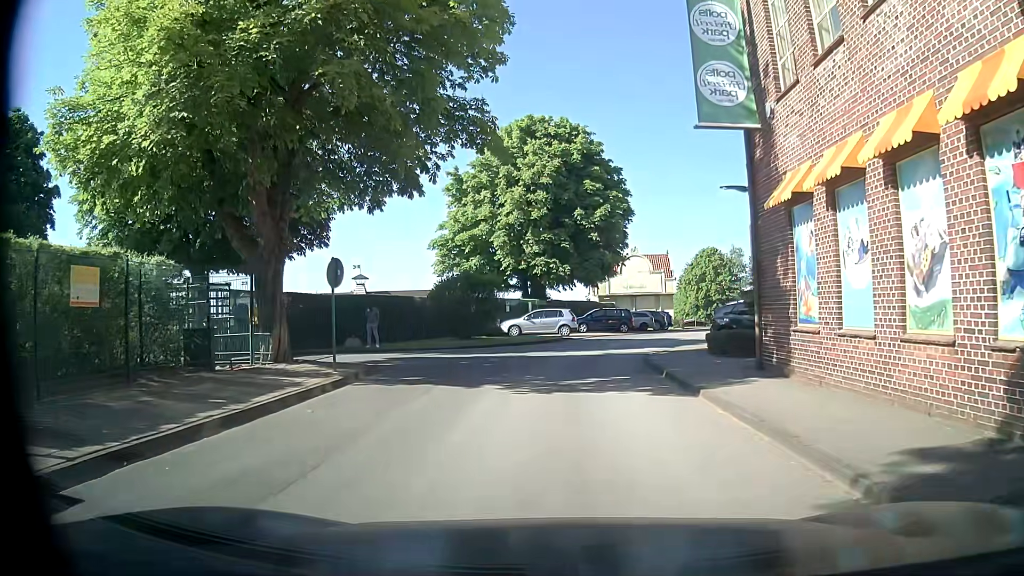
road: service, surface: asphalt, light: Day
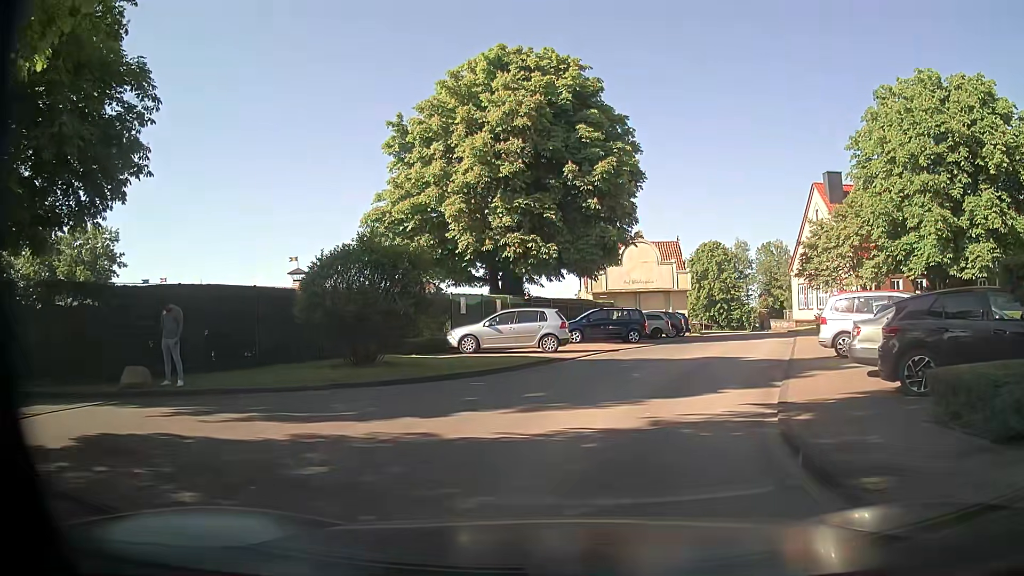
(+0.1, +13.4) m; +3°
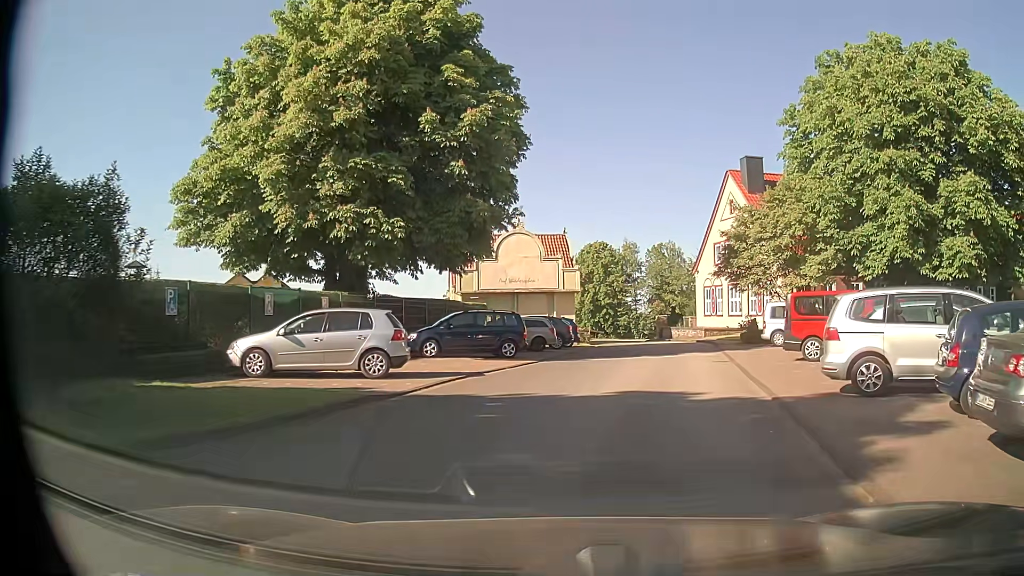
(+0.5, +8.0) m; +9°
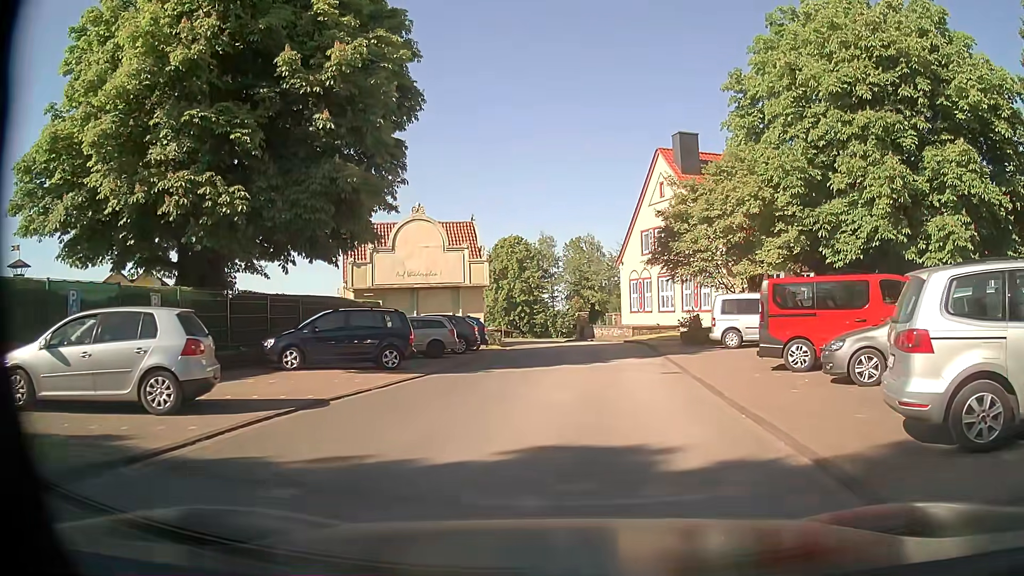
(+0.3, +5.3) m; +7°
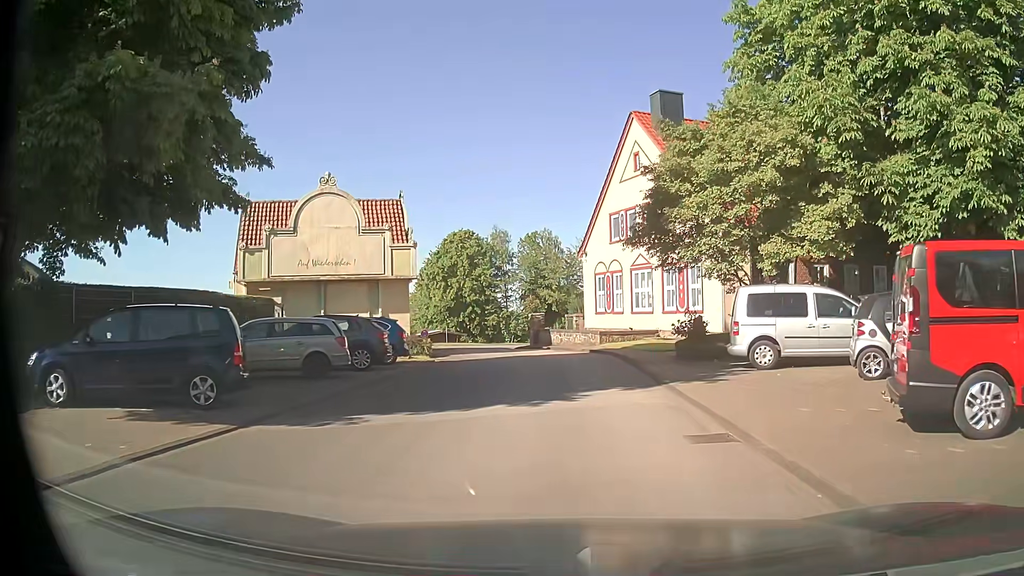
(+0.3, +8.1) m; +4°
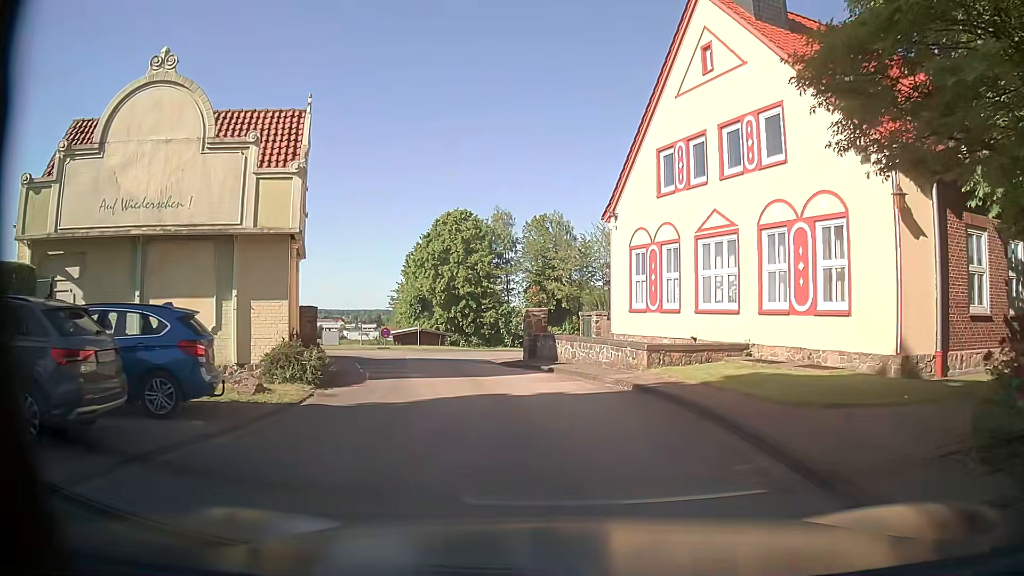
(-0.2, +13.8) m; -3°
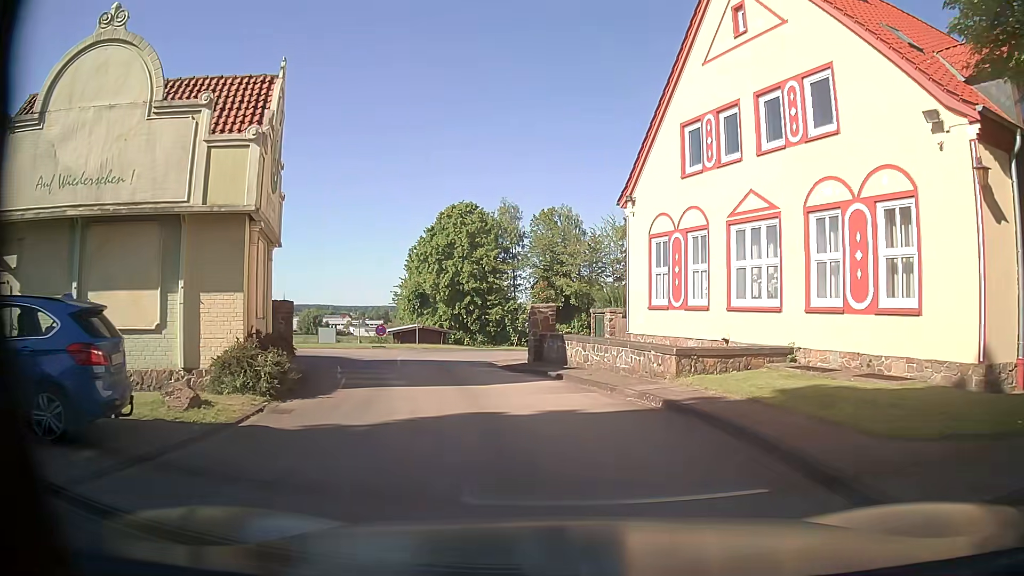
(0.0, +2.7) m; 0°
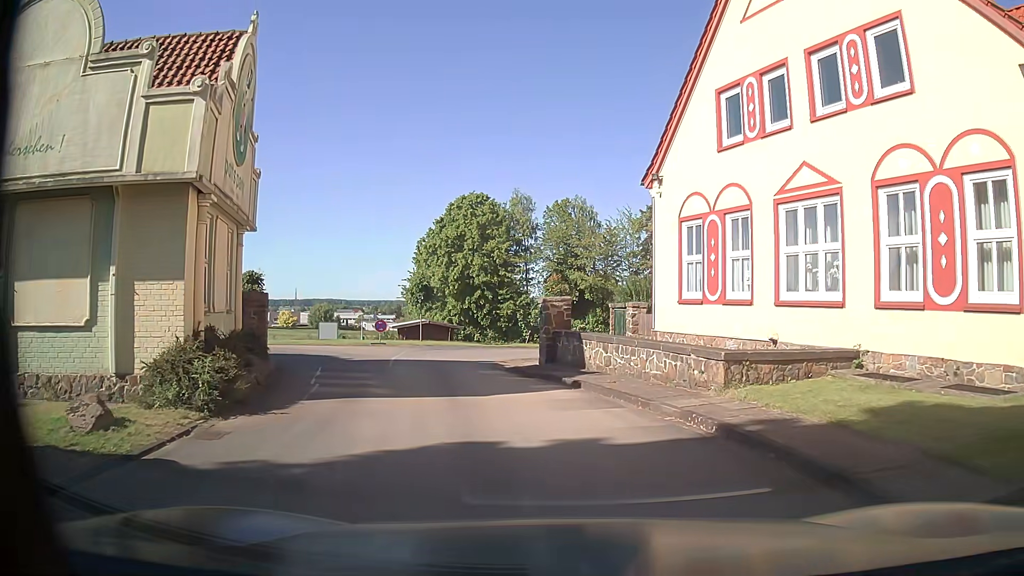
(0.0, +2.7) m; -1°
(-1, +10) (-3, +20) (-9, +28) (-18, +30) (-28, +31) (-38, +31) (-48, +32) (-58, +32) (-68, +32) (-76, +38) m
